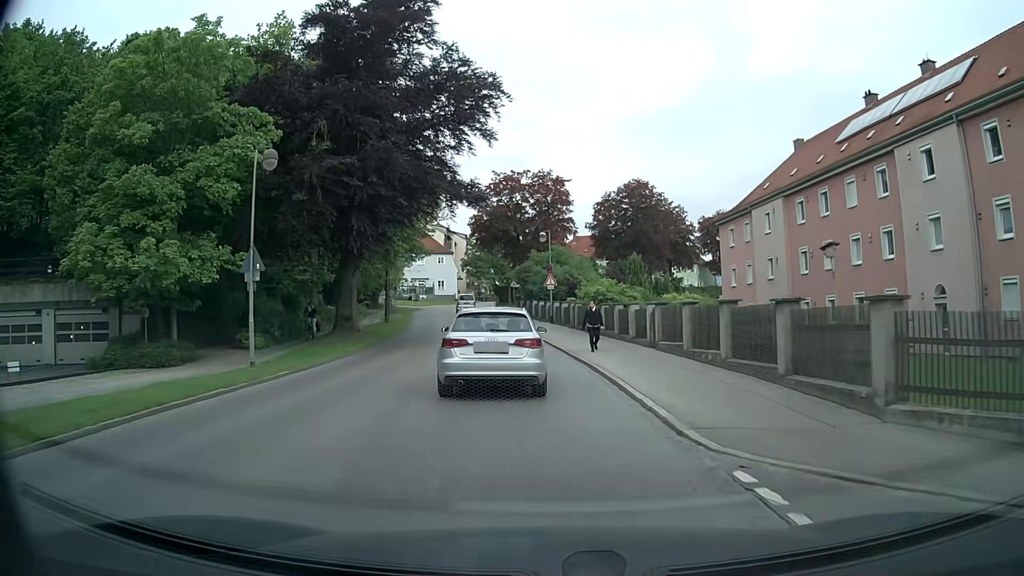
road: tertiary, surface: asphalt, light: Day
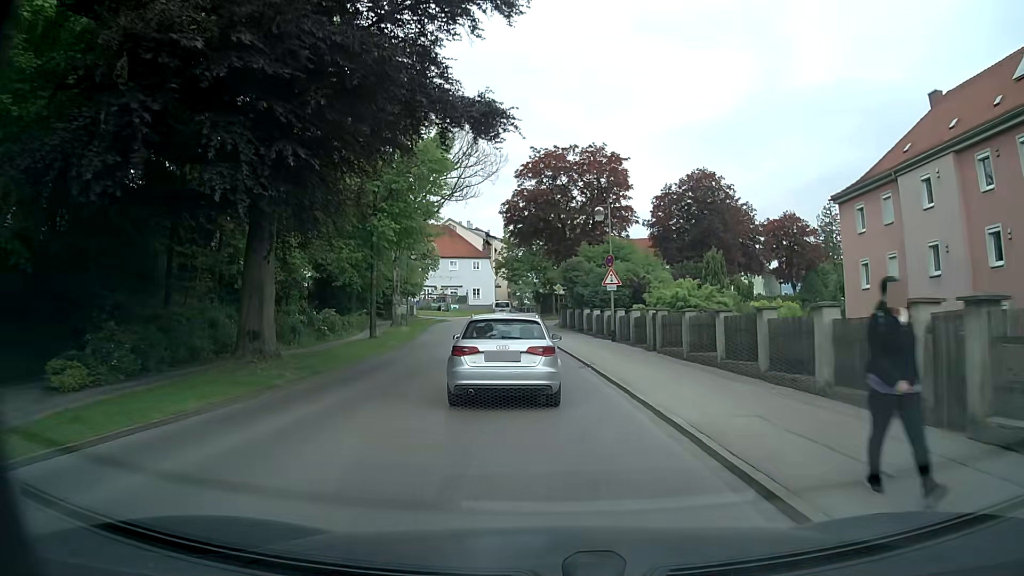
(-0.4, +14.3) m; -3°
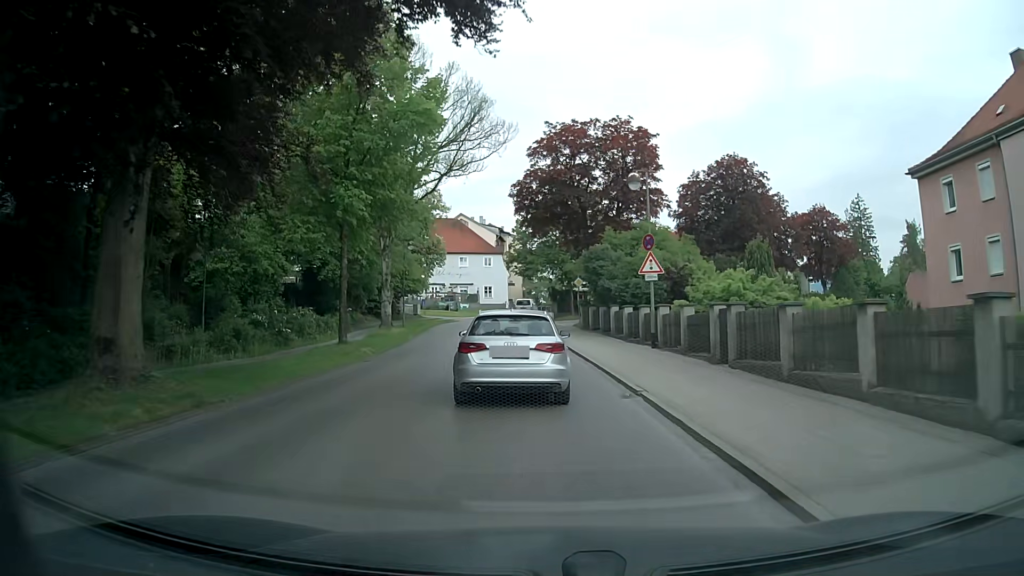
(-0.1, +7.1) m; -1°
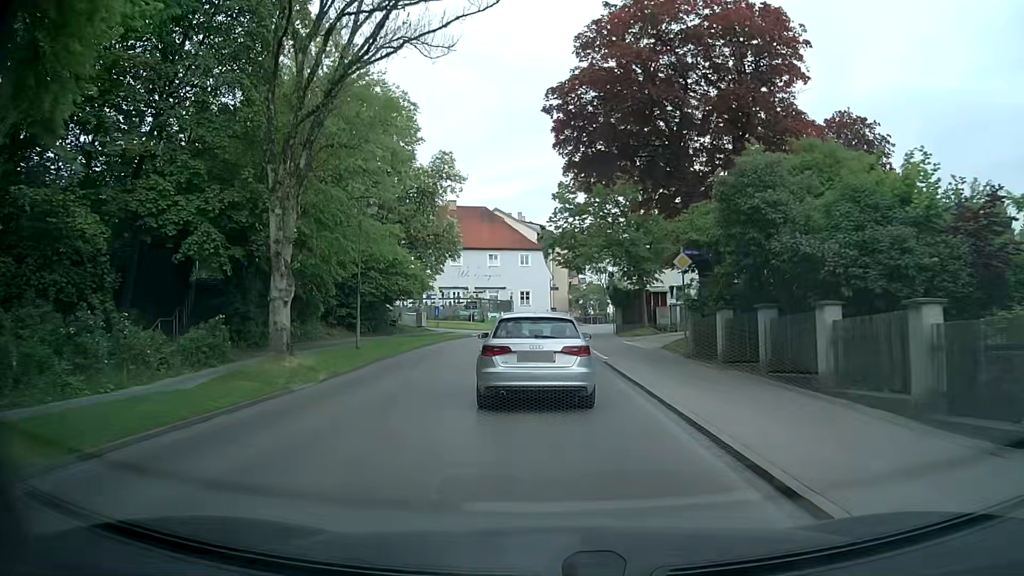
(-0.7, +20.2) m; -3°
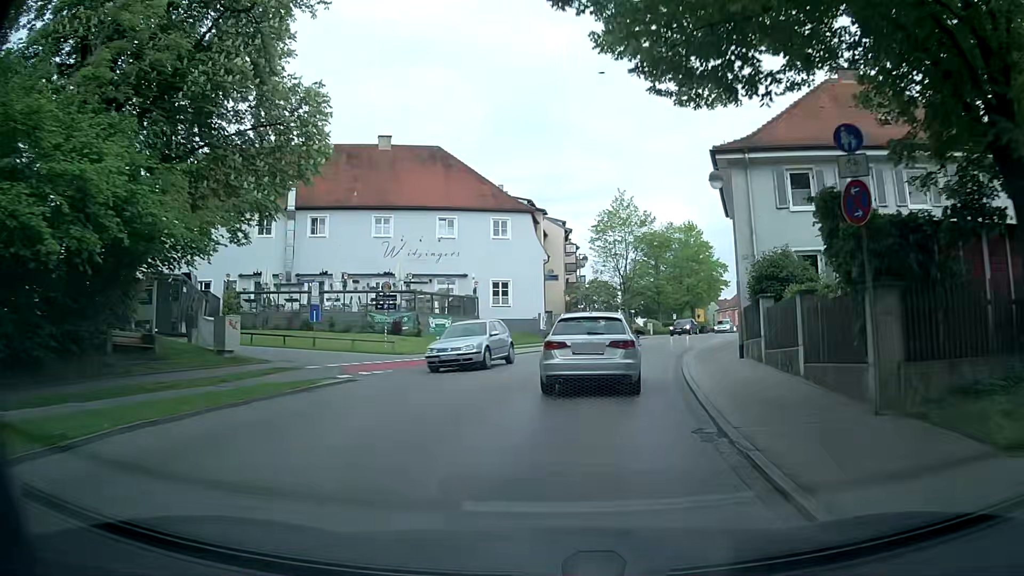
(-0.8, +32.0) m; -1°
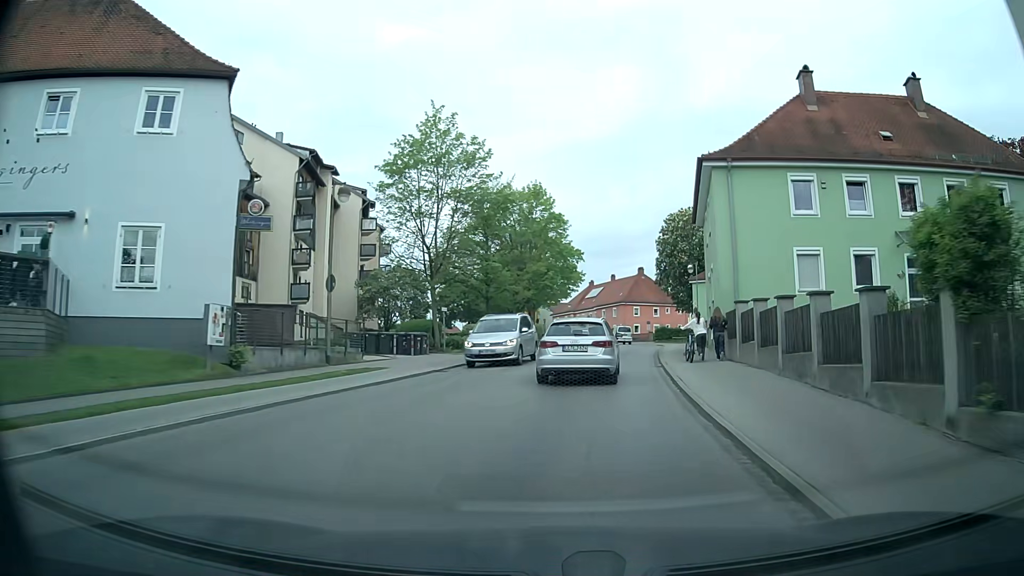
(+3.8, +26.2) m; +16°
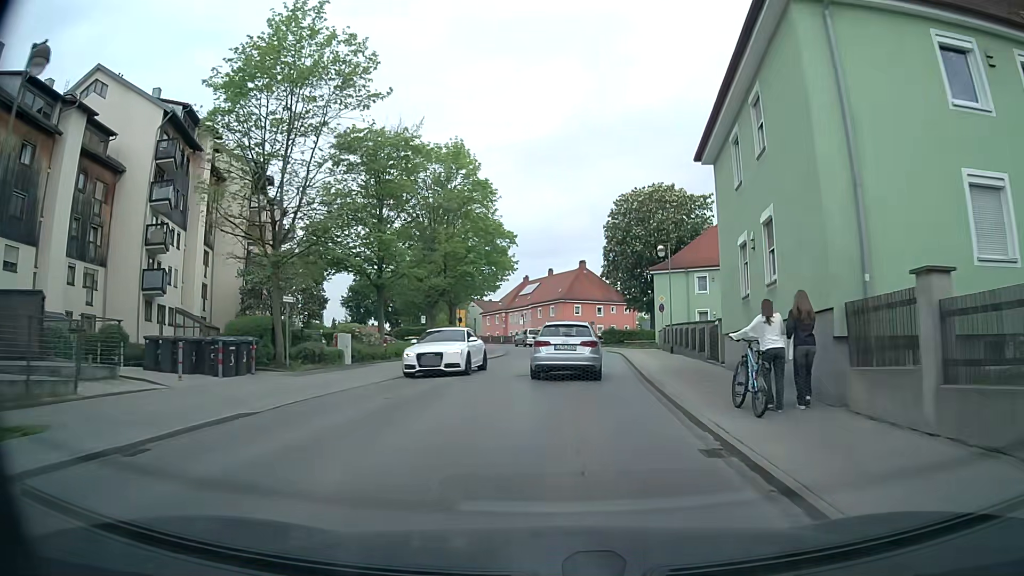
(+0.8, +13.8) m; +6°
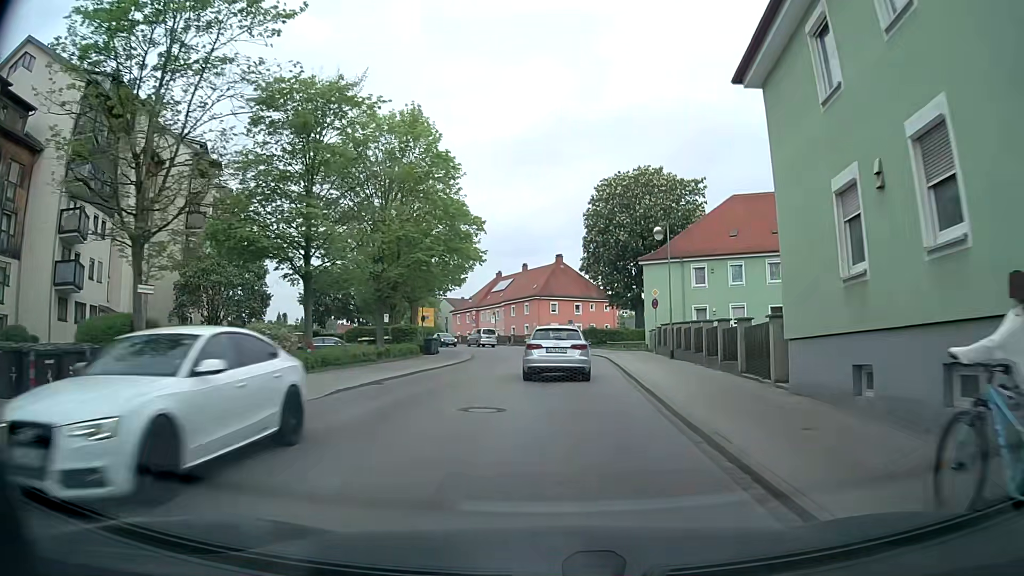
(+0.2, +7.2) m; +3°
(0, +10) (+1, +20) (+1, +30) (+1, +40) (0, +50) (-2, +60) (-6, +69) (-10, +78) (-15, +87) (-20, +95) m
